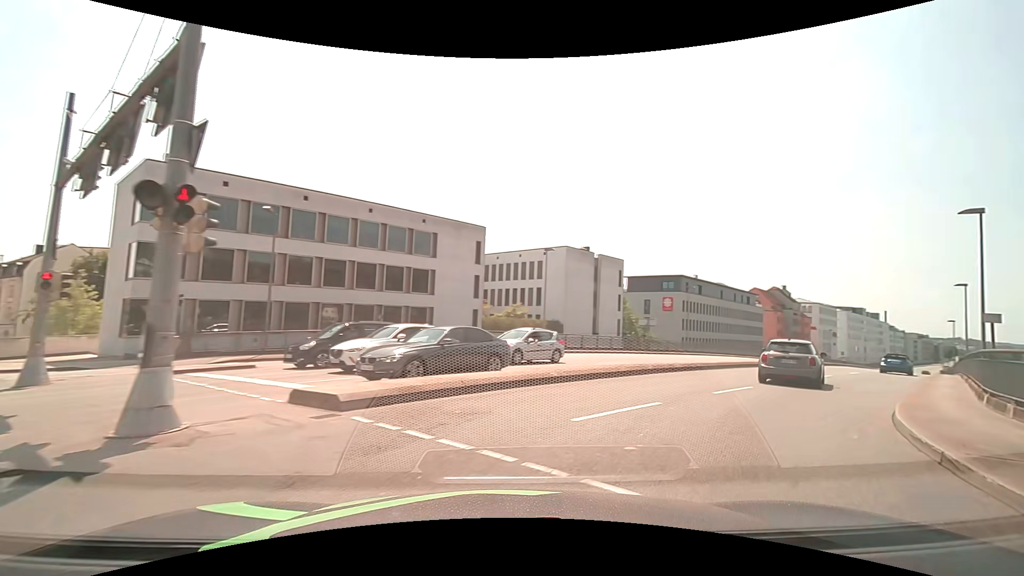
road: primary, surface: asphalt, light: Day
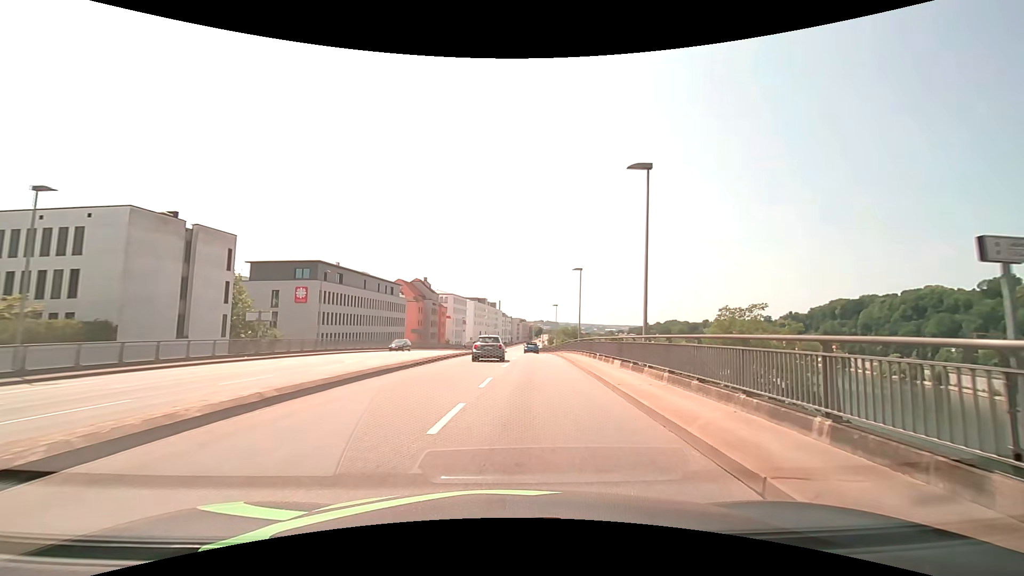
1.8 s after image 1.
(+4.5, +11.0) m; +39°
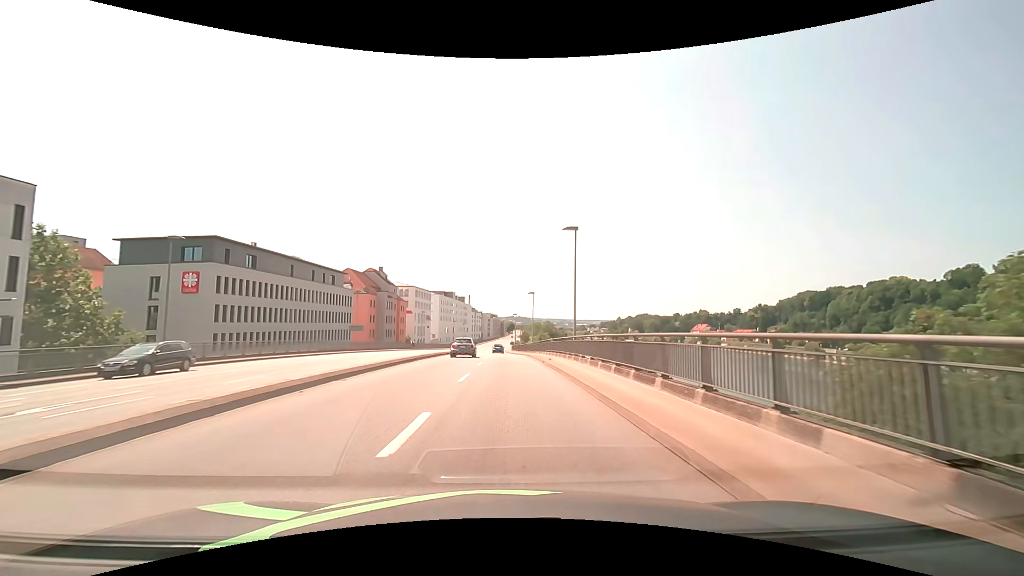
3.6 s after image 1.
(+0.8, +16.7) m; +3°
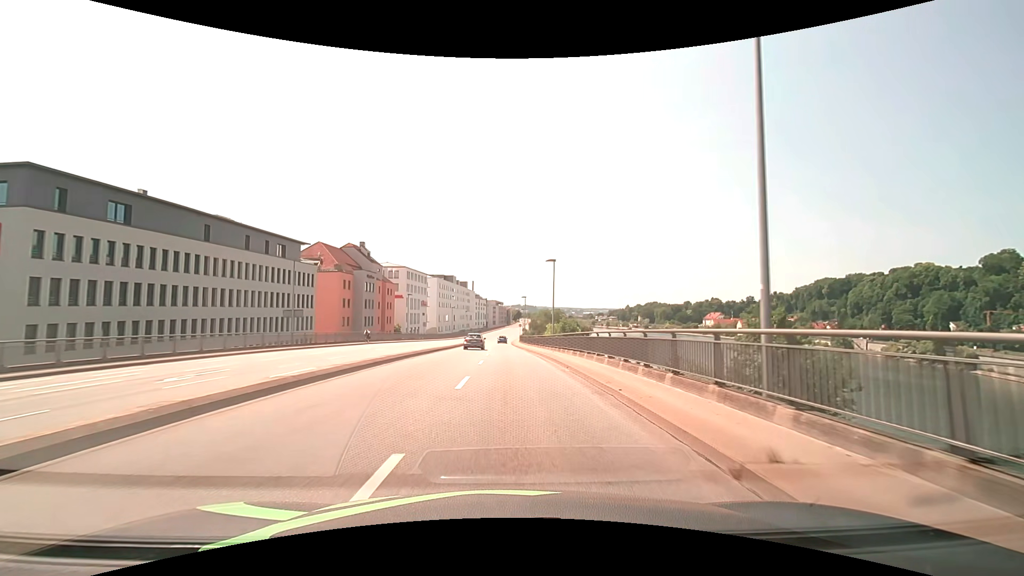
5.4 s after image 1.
(-0.3, +21.5) m; -1°
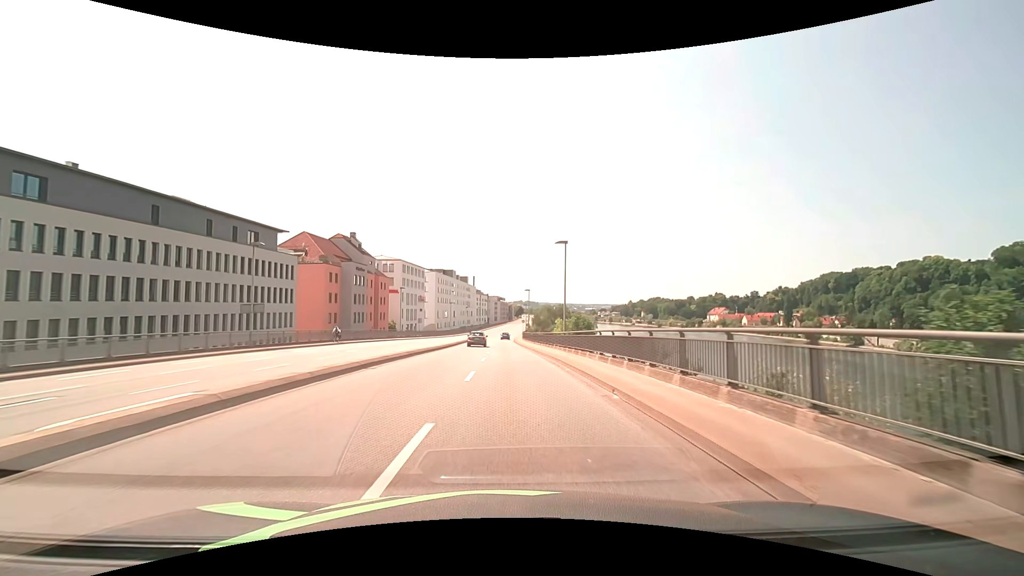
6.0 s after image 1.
(0.0, +7.4) m; 0°
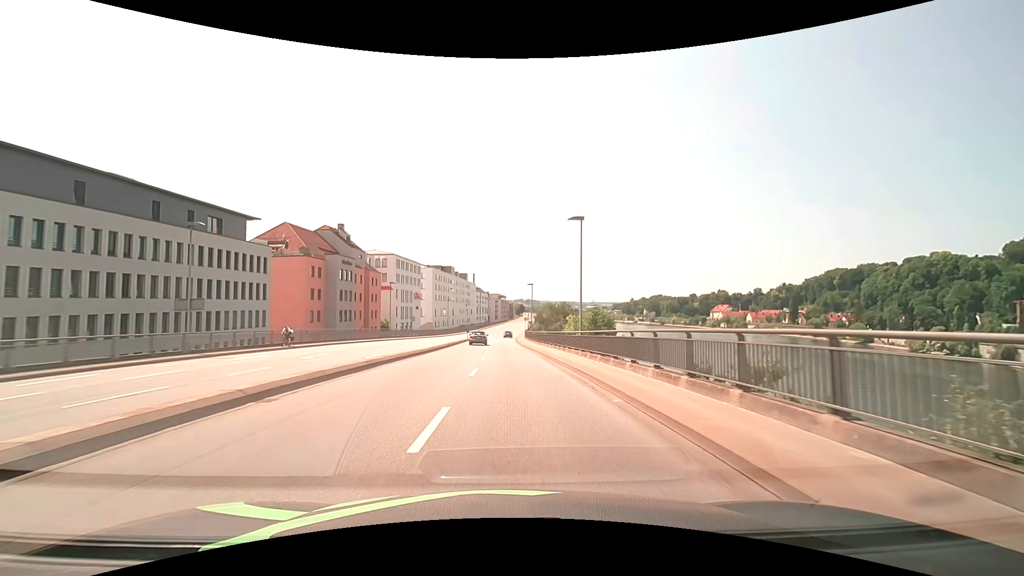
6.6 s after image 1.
(0.0, +7.5) m; 0°
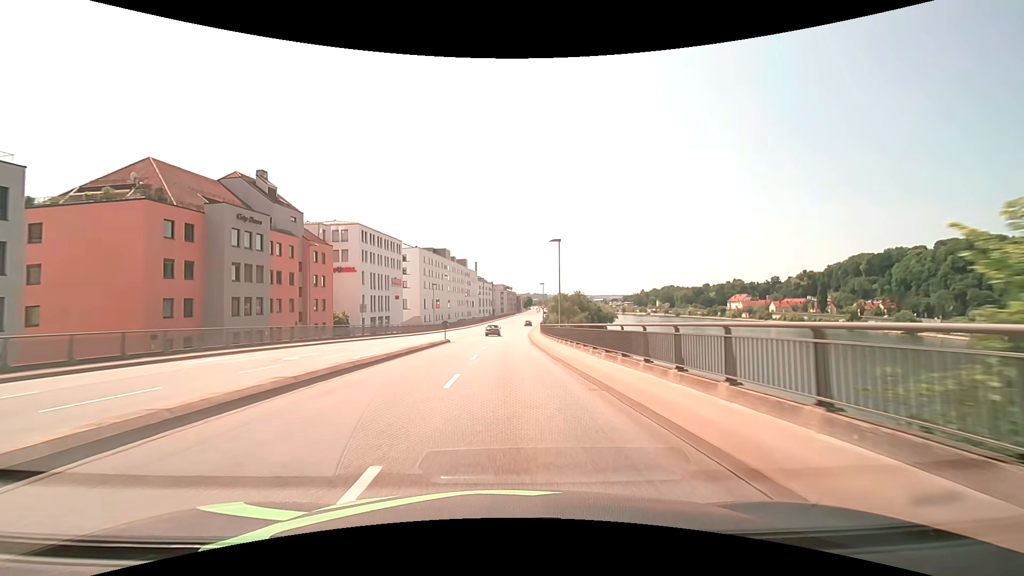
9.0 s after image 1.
(-0.2, +30.7) m; -1°
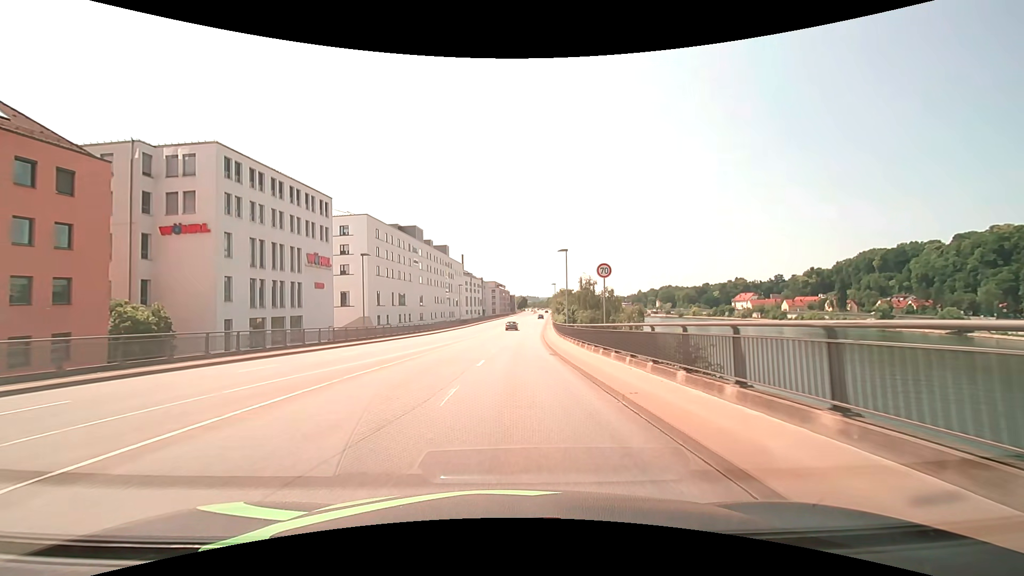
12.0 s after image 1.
(0.0, +38.4) m; +1°
(0, +10) (0, +20) (+1, +30) (+1, +40) (+2, +50) (+2, +60) (+3, +70) (+4, +80) (+5, +90) (+6, +100) m
